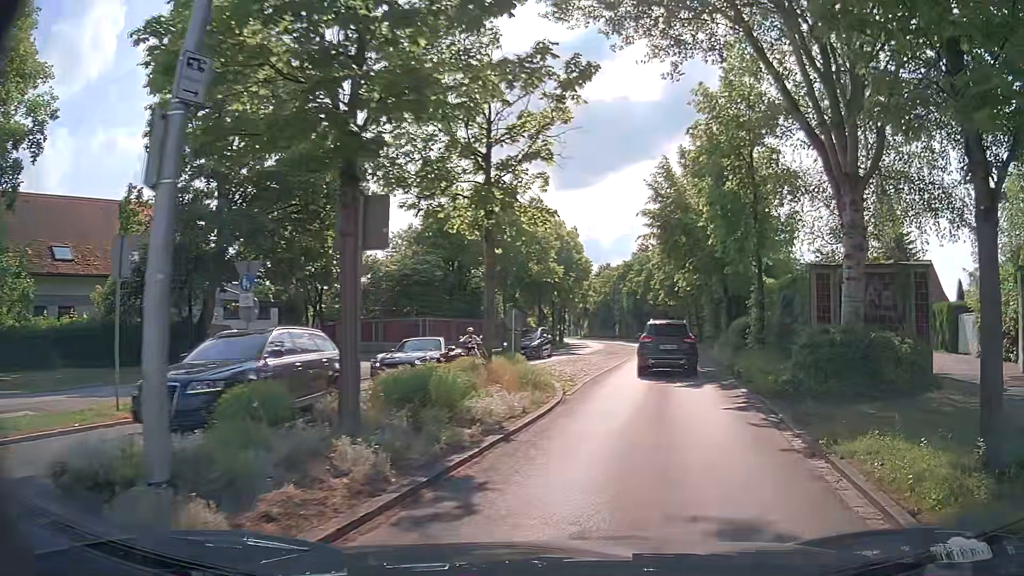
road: tertiary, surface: asphalt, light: Day
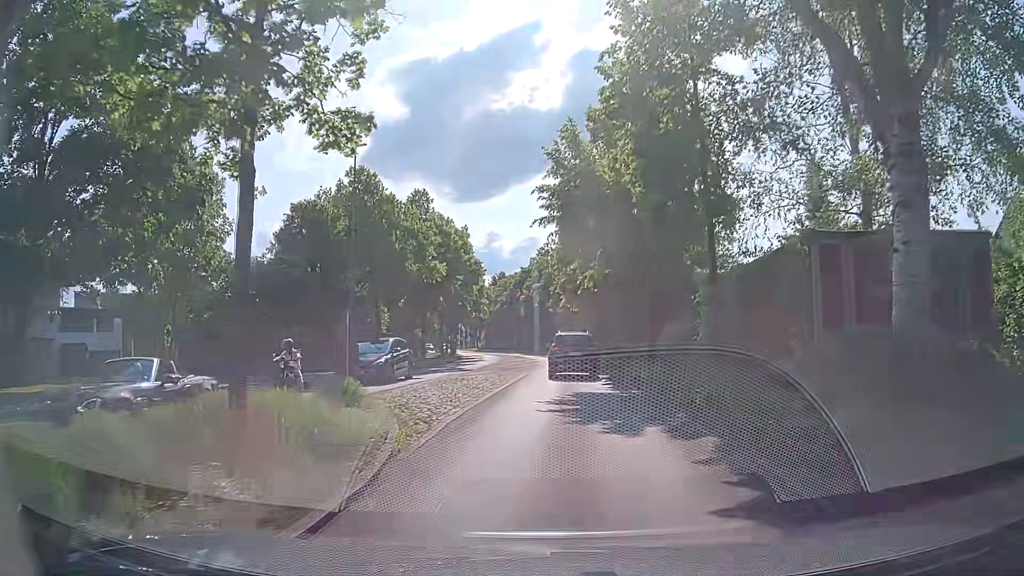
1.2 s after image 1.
(+0.7, +6.6) m; +9°
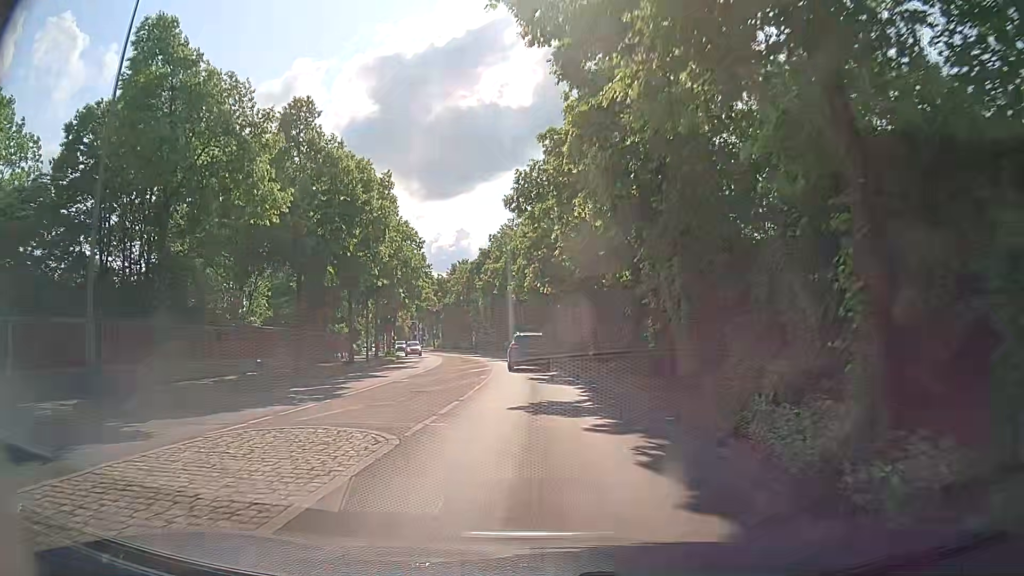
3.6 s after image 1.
(+0.3, +18.0) m; +3°
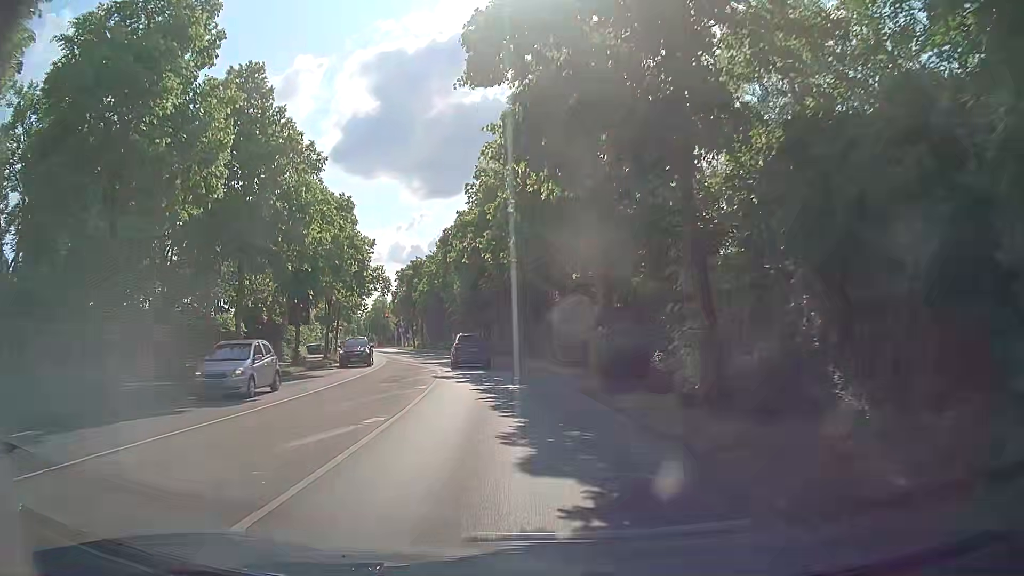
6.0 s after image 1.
(-0.1, +22.2) m; -2°
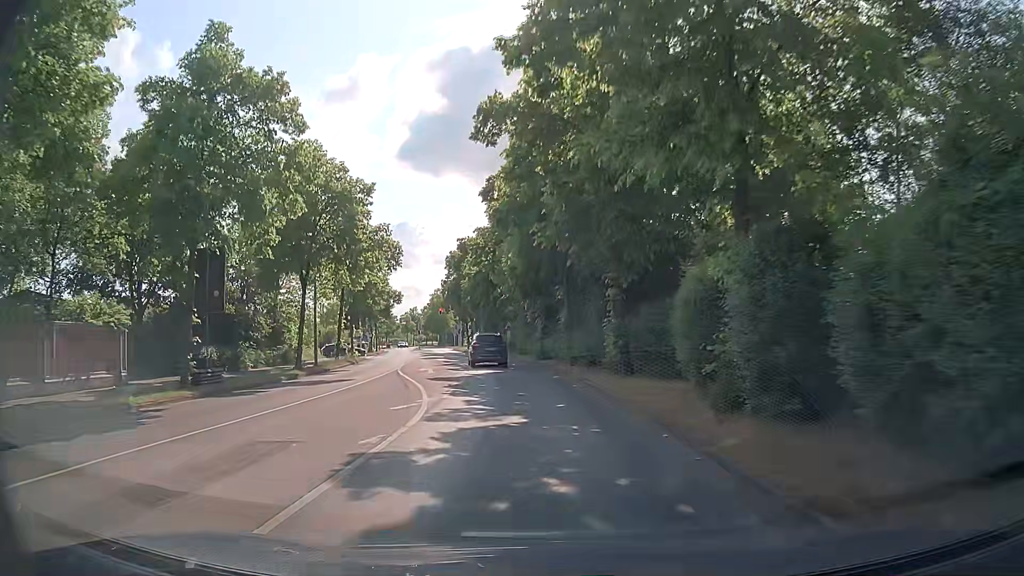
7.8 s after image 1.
(-0.7, +17.6) m; -5°
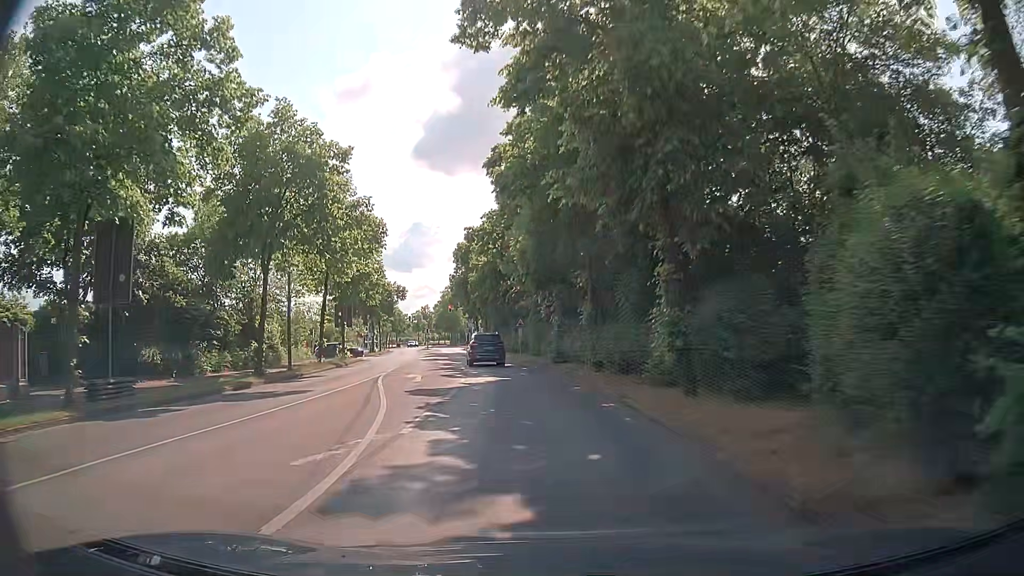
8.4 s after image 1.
(-0.1, +6.1) m; 0°
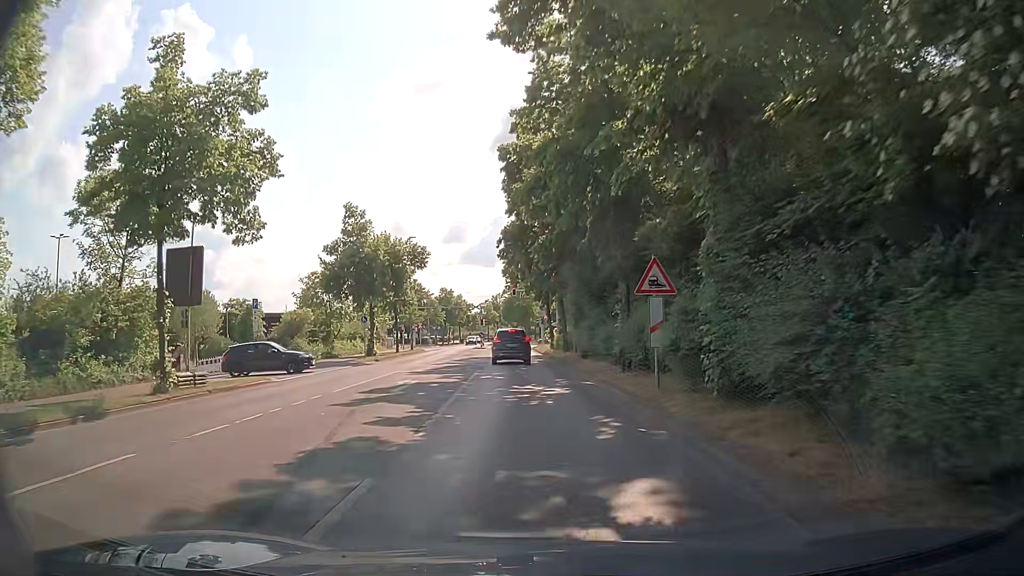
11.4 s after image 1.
(-2.5, +30.1) m; -8°
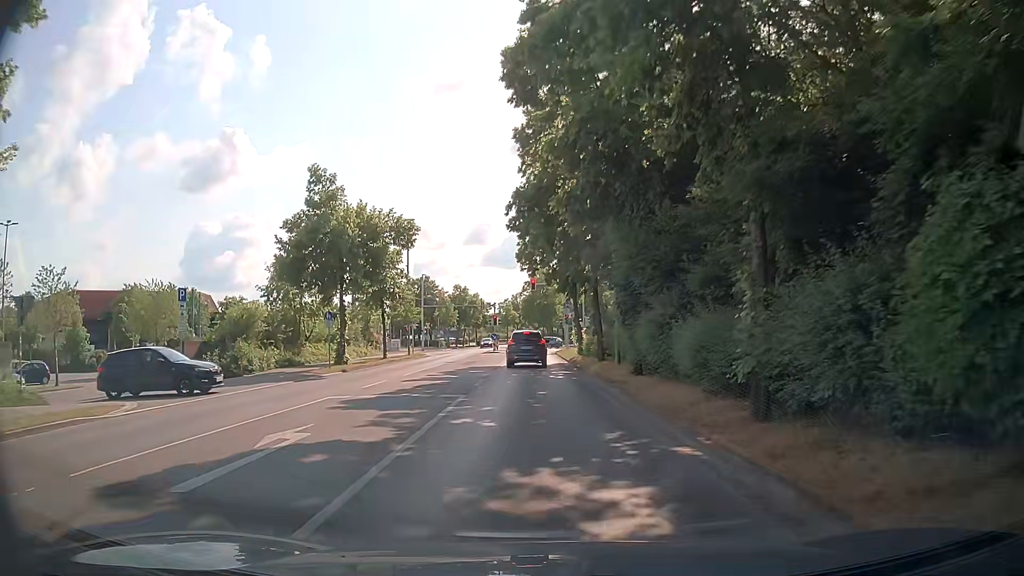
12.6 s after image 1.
(-0.3, +10.9) m; -2°
